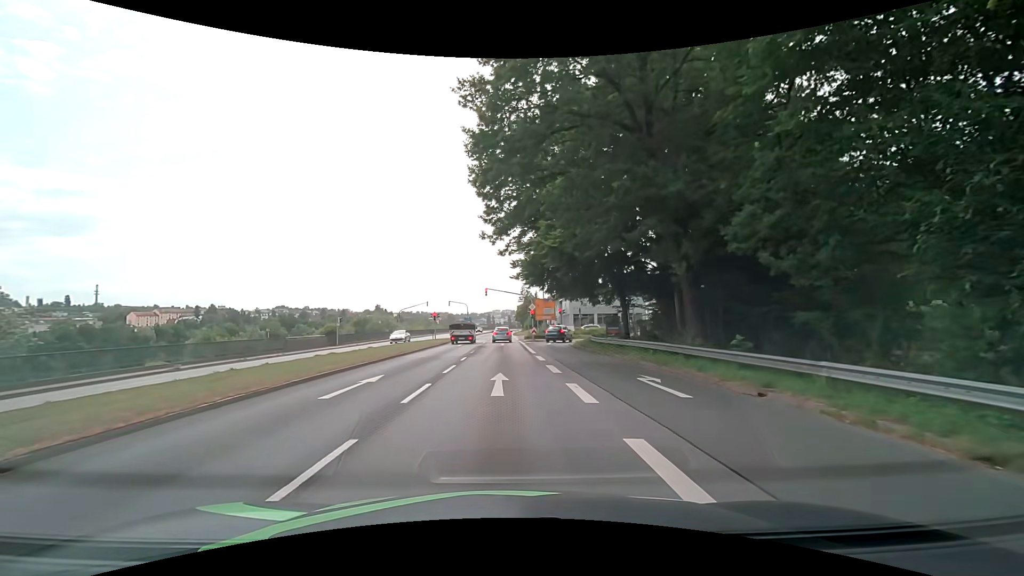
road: primary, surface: asphalt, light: Day
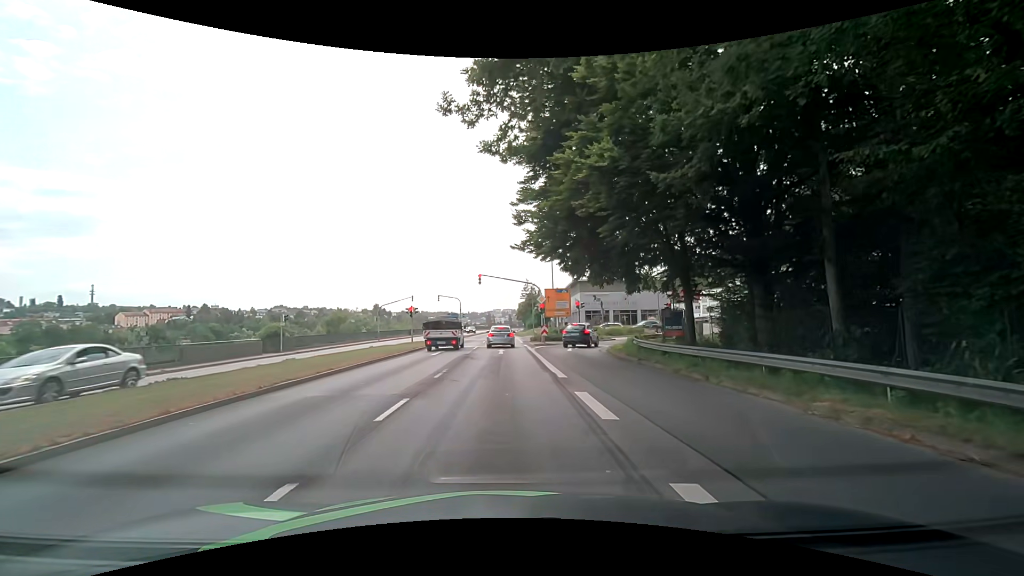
(0.0, +13.4) m; 0°
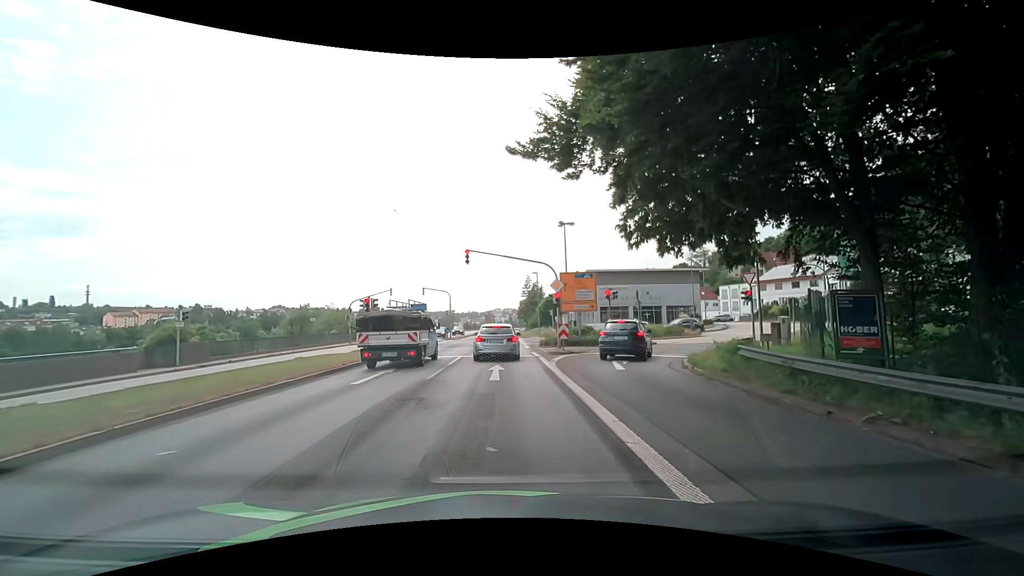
(-0.1, +12.5) m; -1°
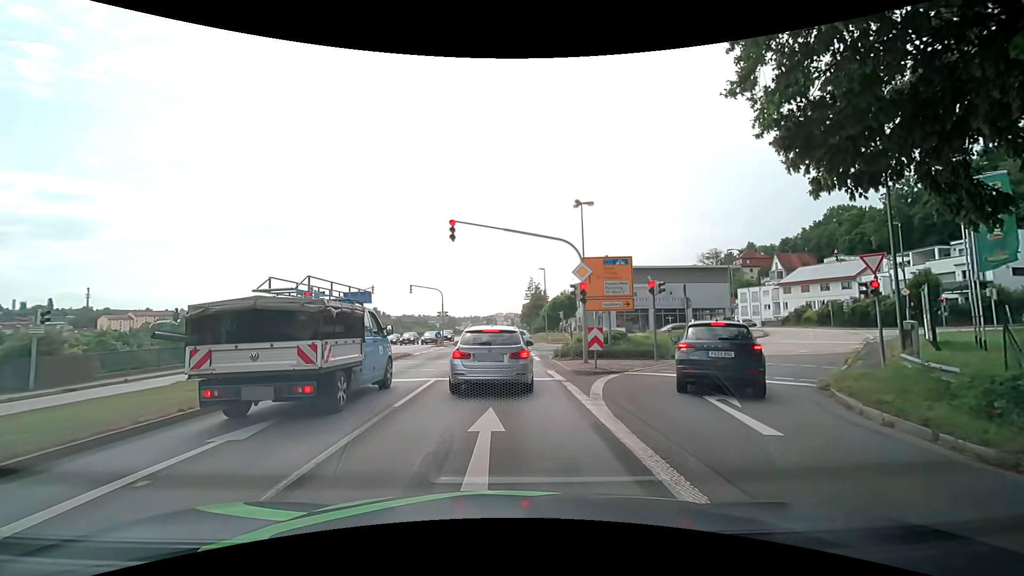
(0.0, +8.5) m; +1°
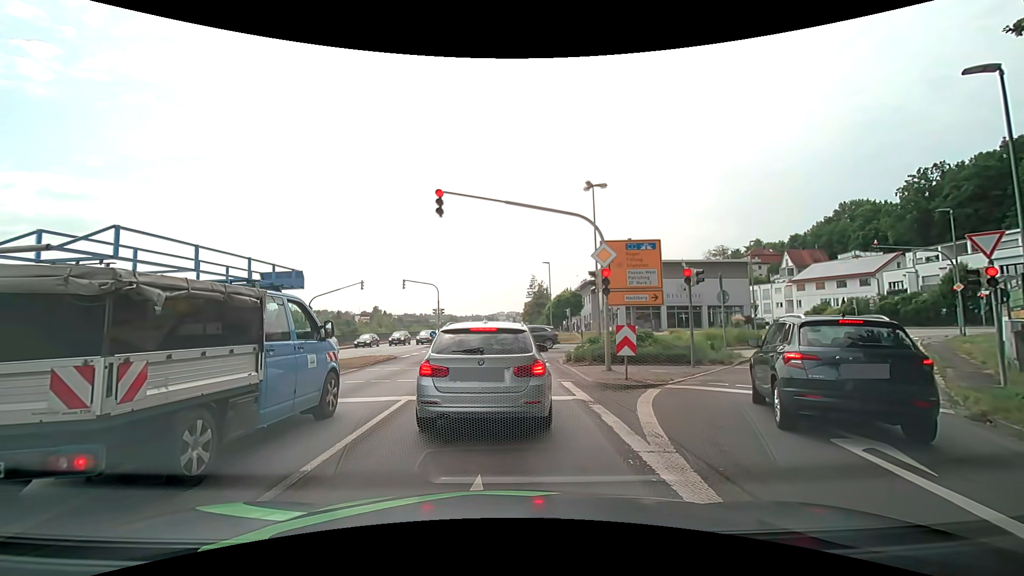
(-0.1, +3.9) m; 0°
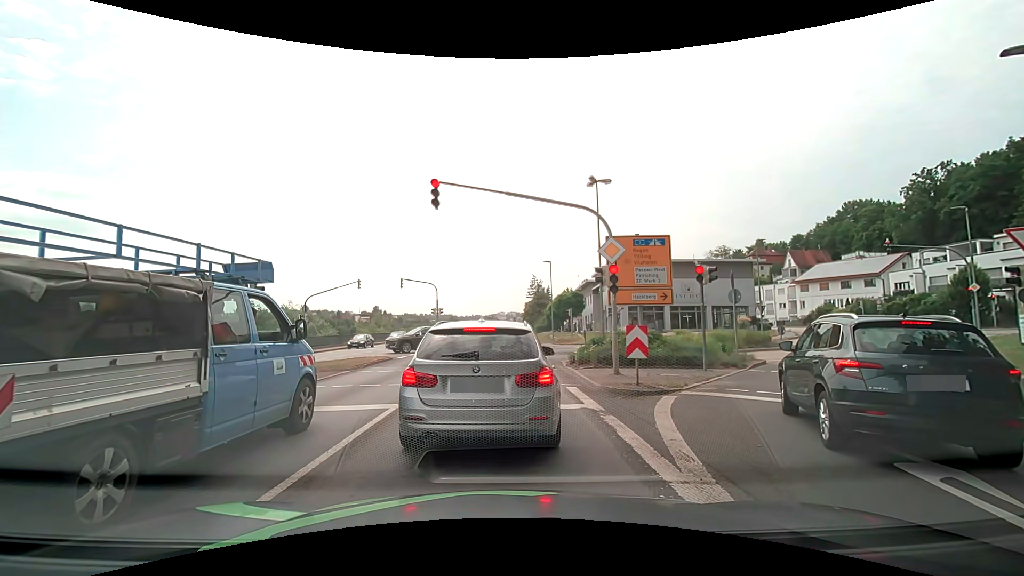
(0.0, +1.0) m; 0°
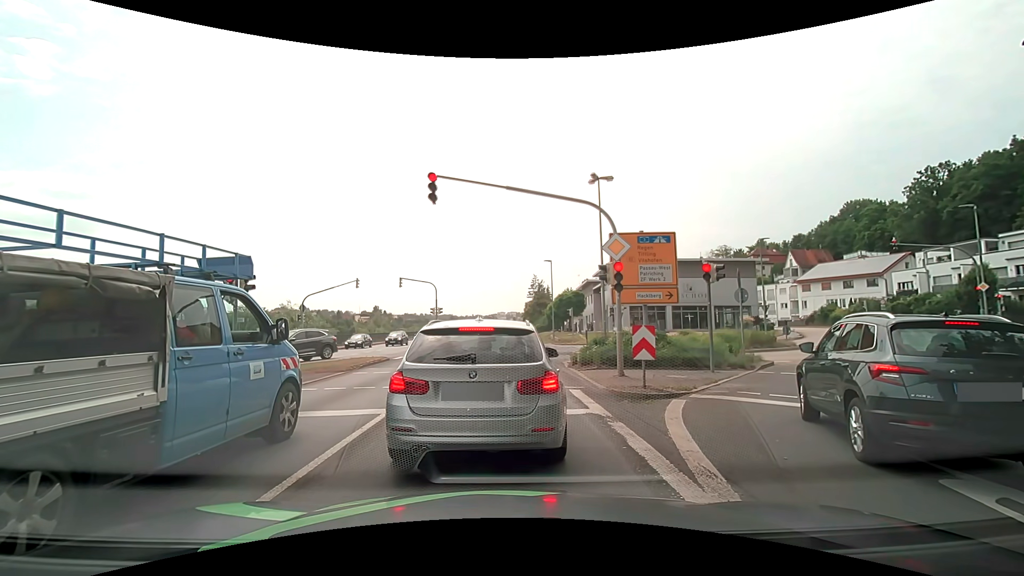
(0.0, +0.5) m; 0°
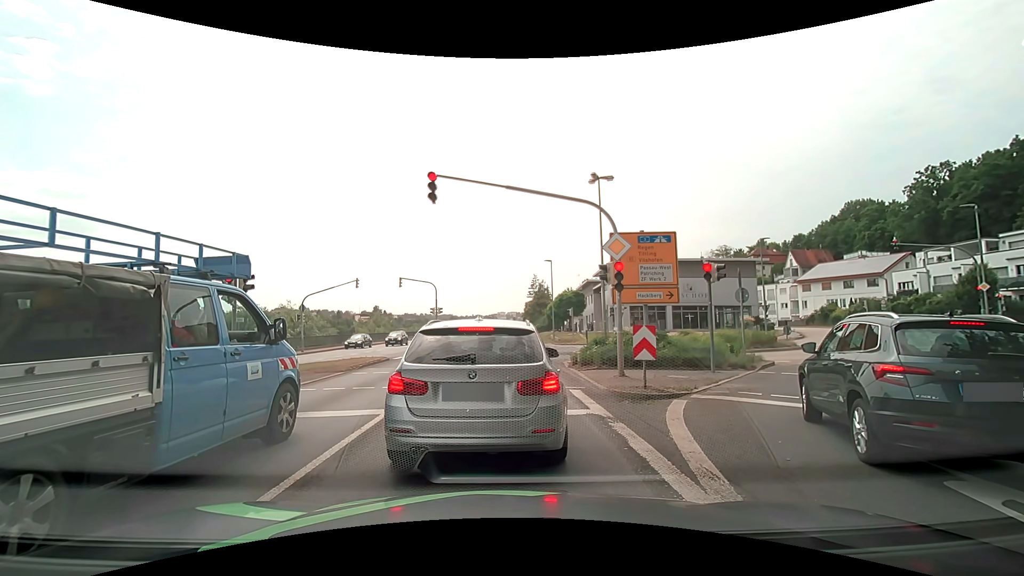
(0.0, +0.1) m; 0°
